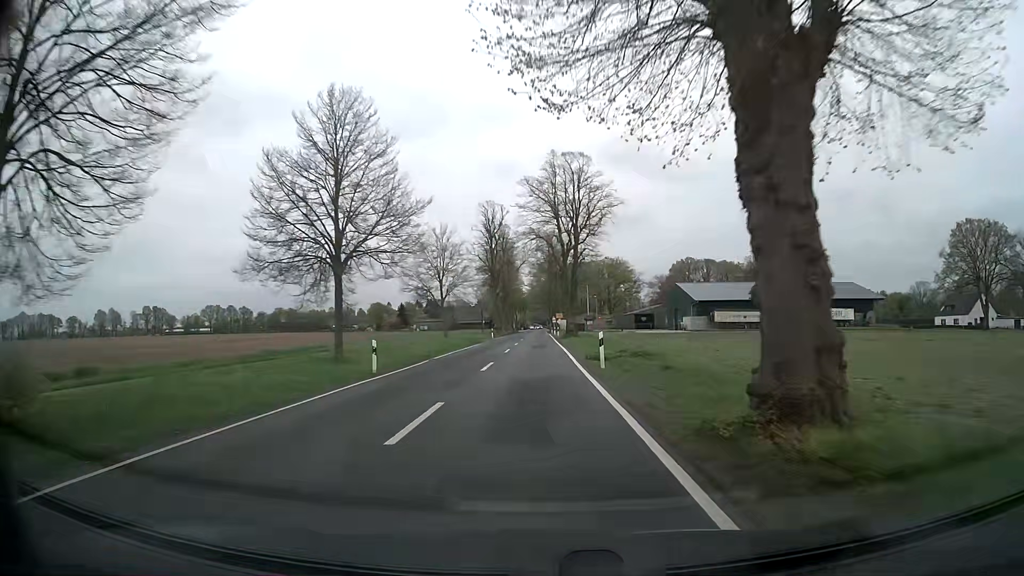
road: secondary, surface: asphalt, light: Day
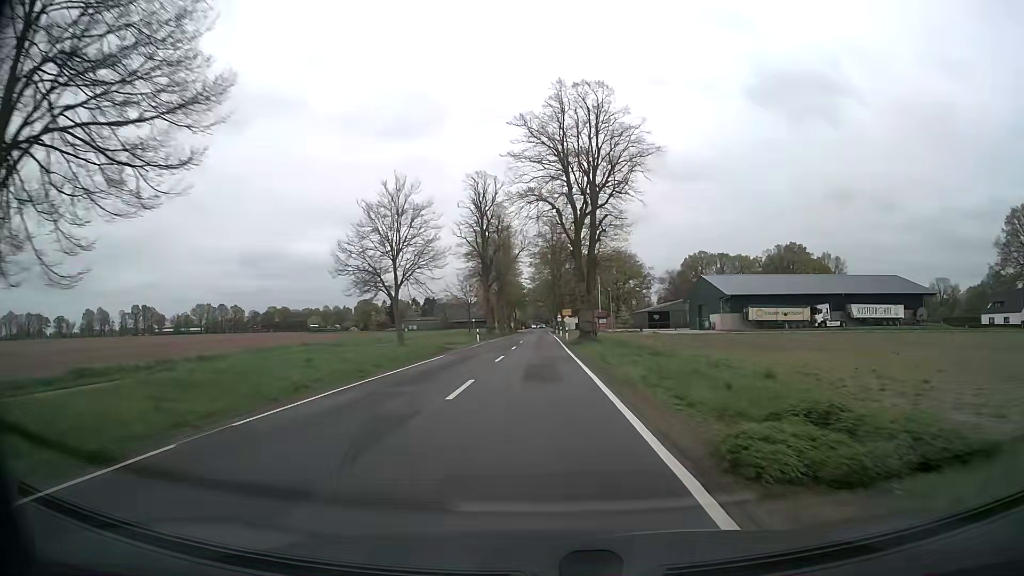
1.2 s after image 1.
(0.0, +19.4) m; 0°
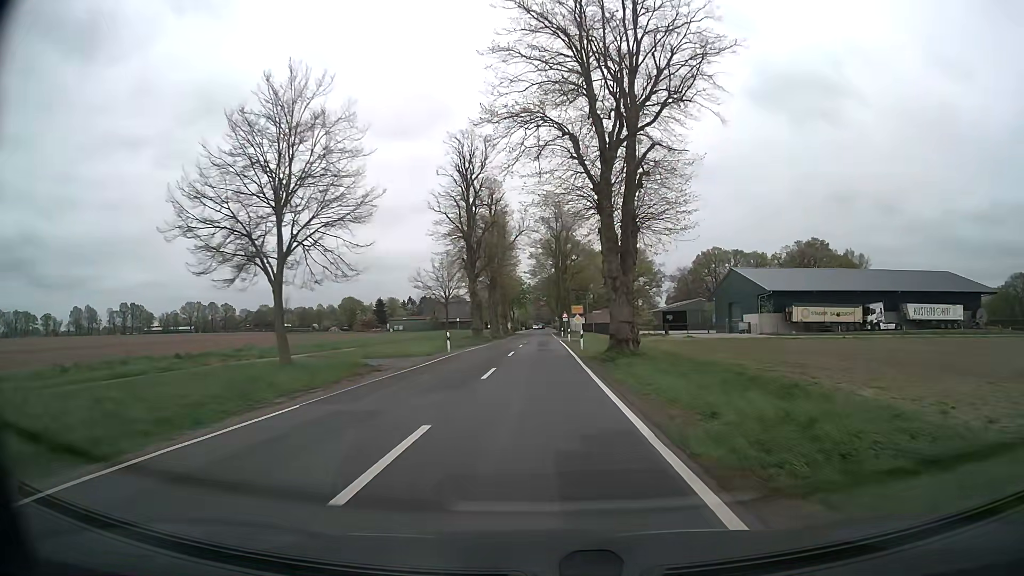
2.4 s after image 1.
(-0.1, +18.4) m; 0°
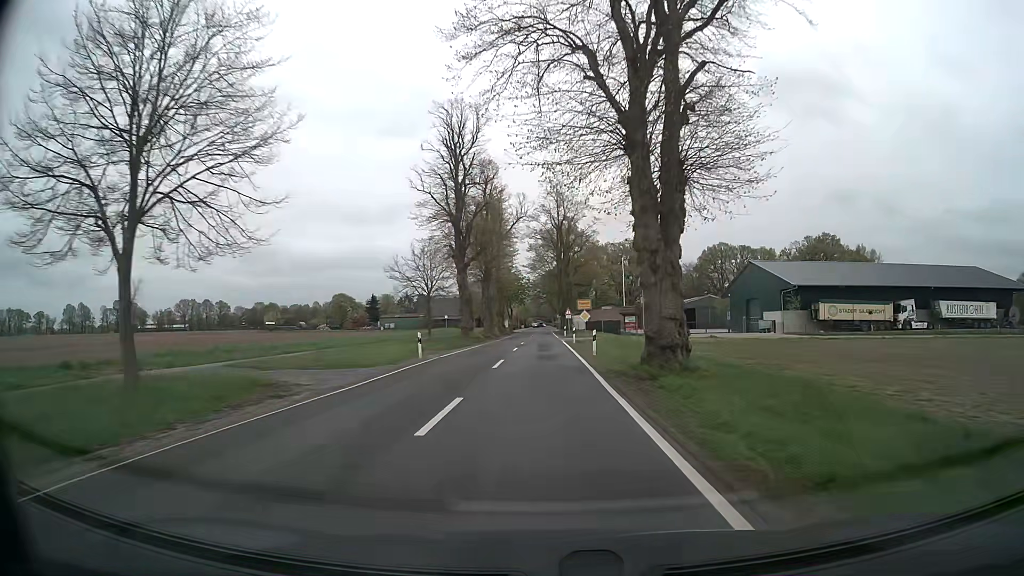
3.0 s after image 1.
(0.0, +8.8) m; 0°
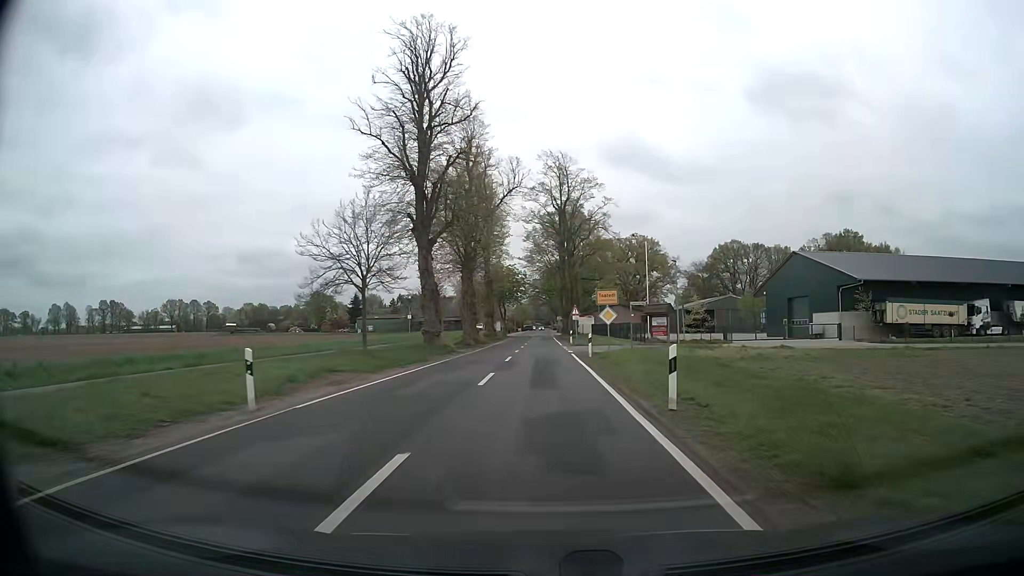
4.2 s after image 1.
(0.0, +16.9) m; 0°
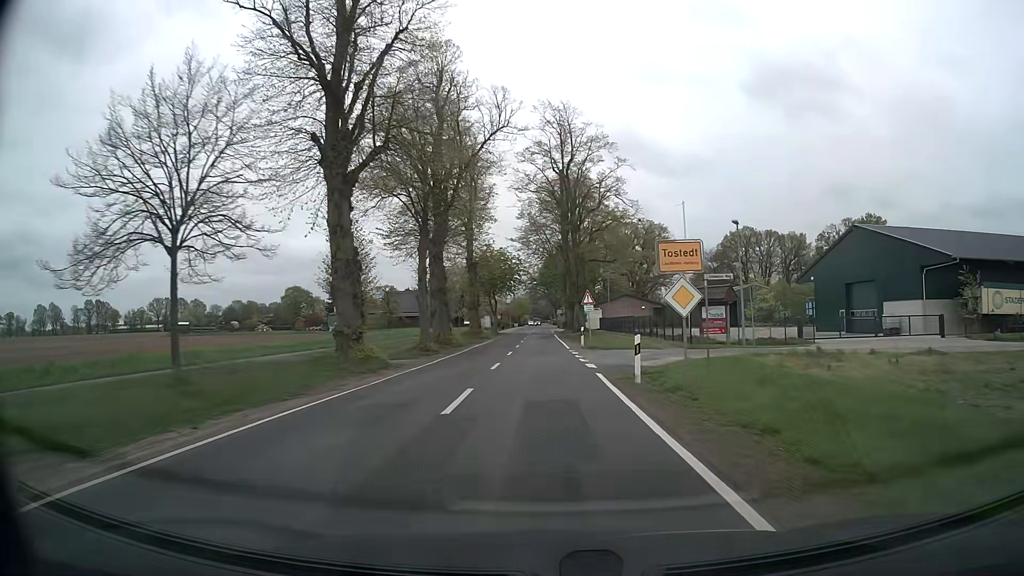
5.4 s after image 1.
(+0.1, +16.0) m; 0°
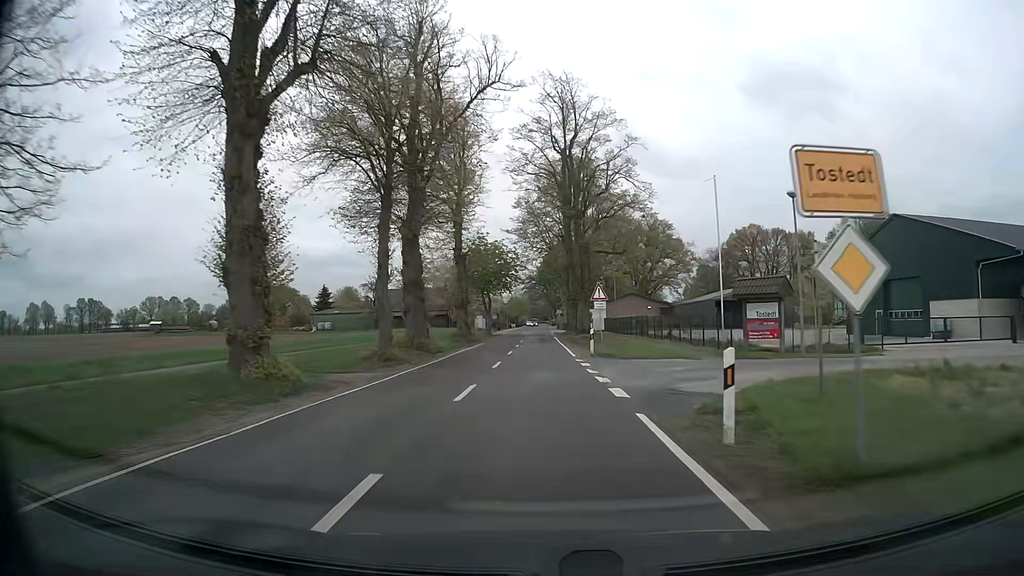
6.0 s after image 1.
(0.0, +7.7) m; 0°
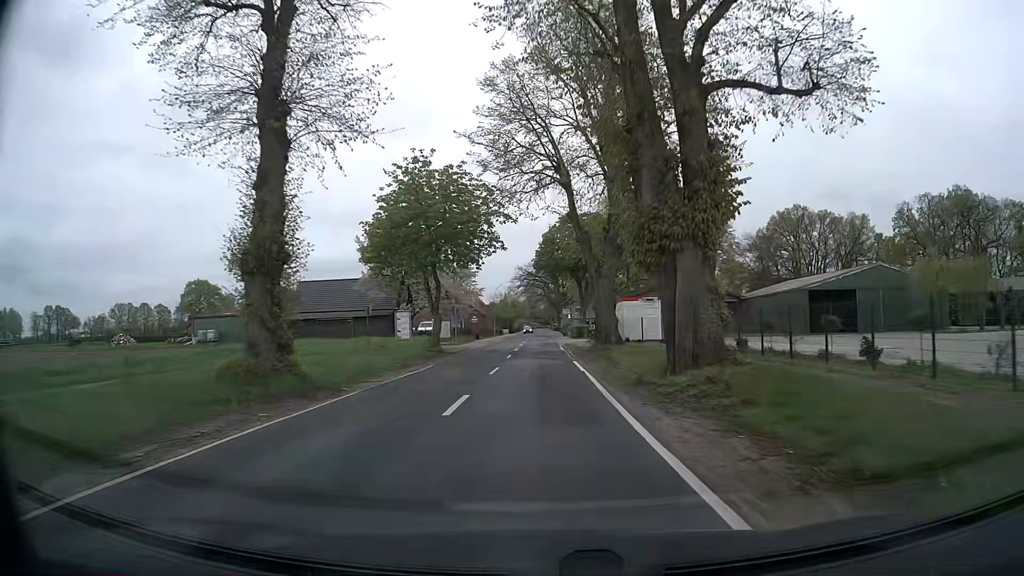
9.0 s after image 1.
(0.0, +37.4) m; 0°
(0, +10) (0, +20) (0, +30) (0, +40) (0, +50) (0, +60) (0, +70) (0, +80) (0, +90) (0, +100) m
